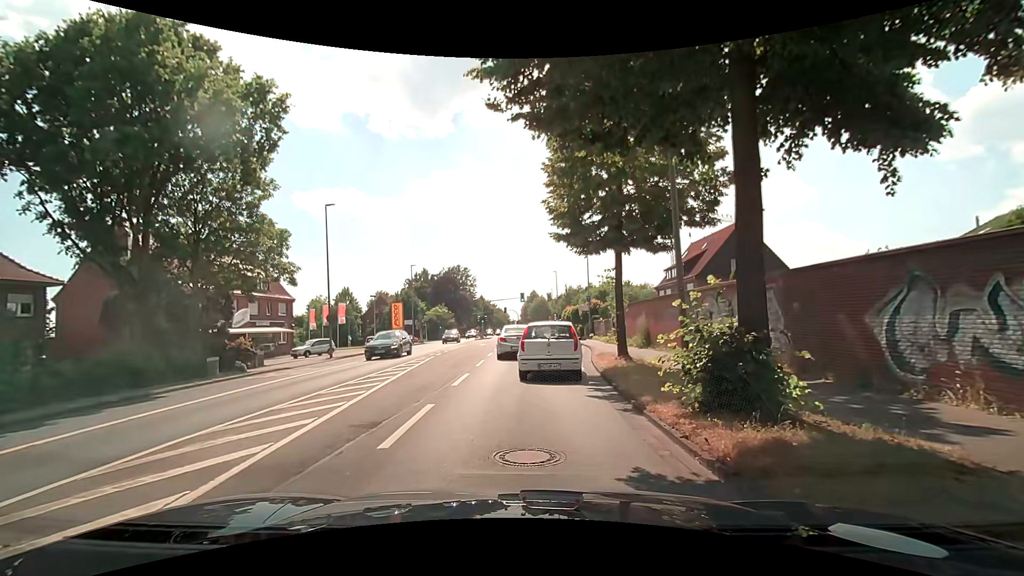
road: secondary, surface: asphalt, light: Day
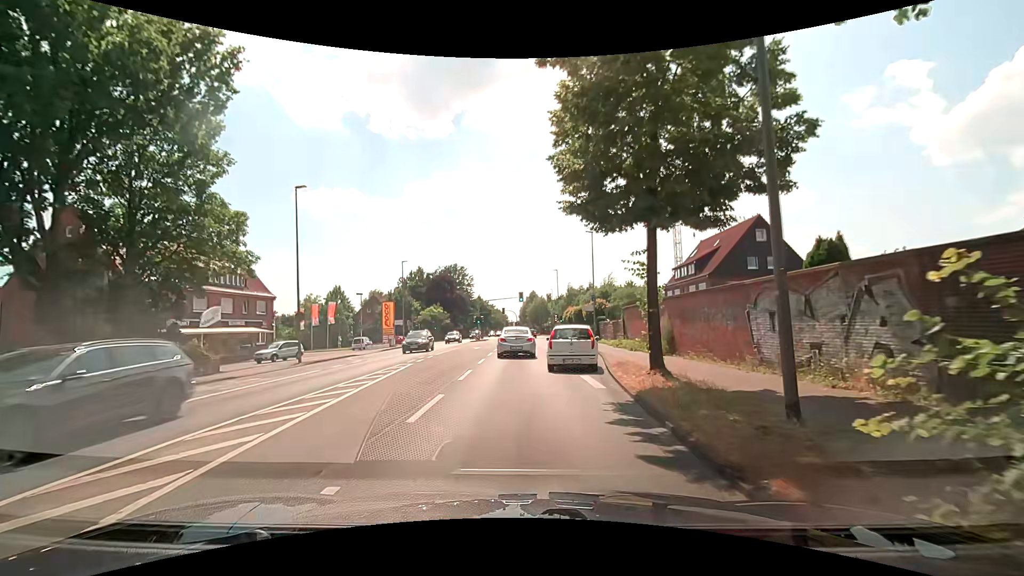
(0.0, +4.6) m; 0°
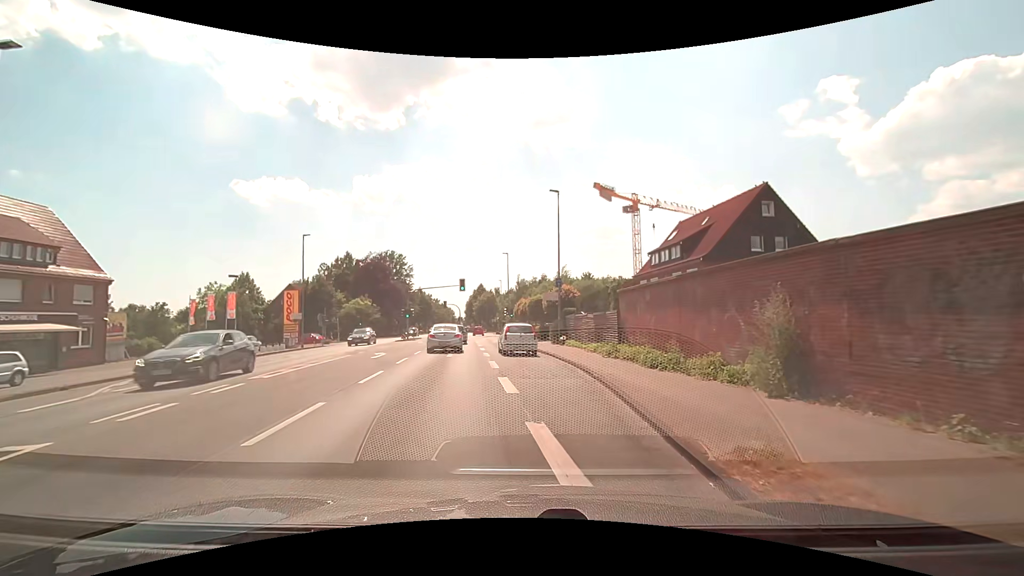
(+0.6, +13.9) m; +5°
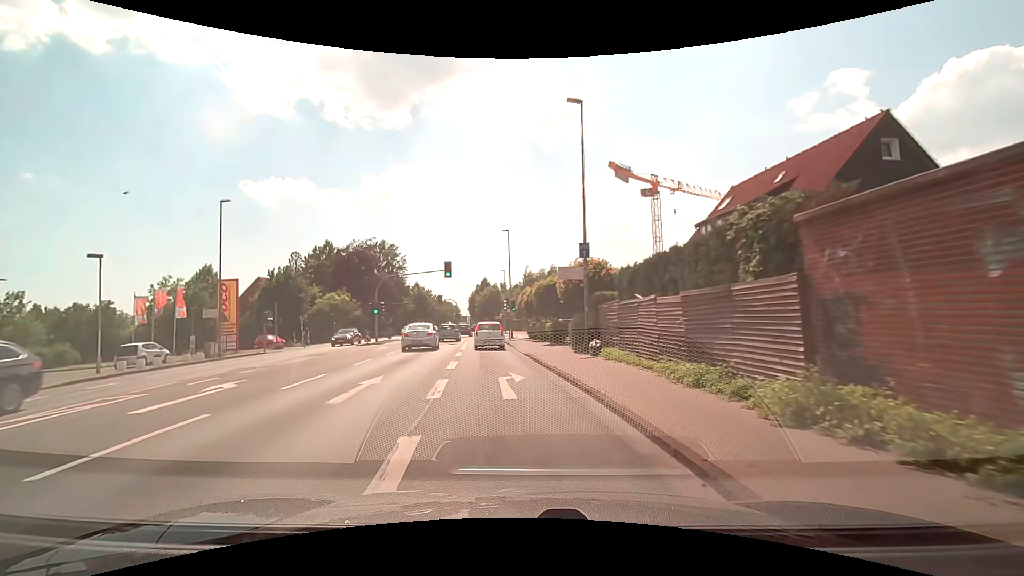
(+0.5, +13.5) m; +1°
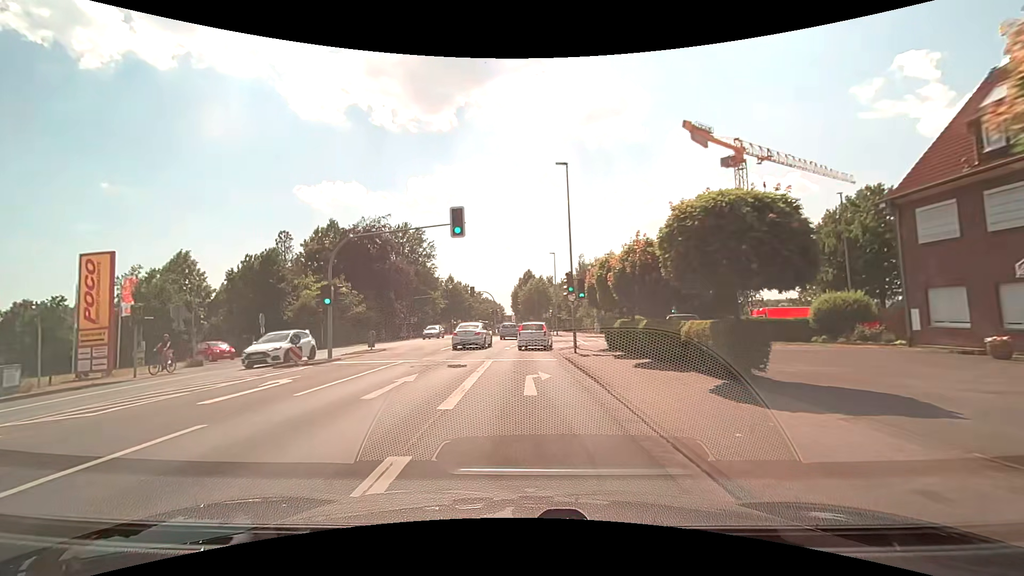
(-1.4, +19.4) m; -6°
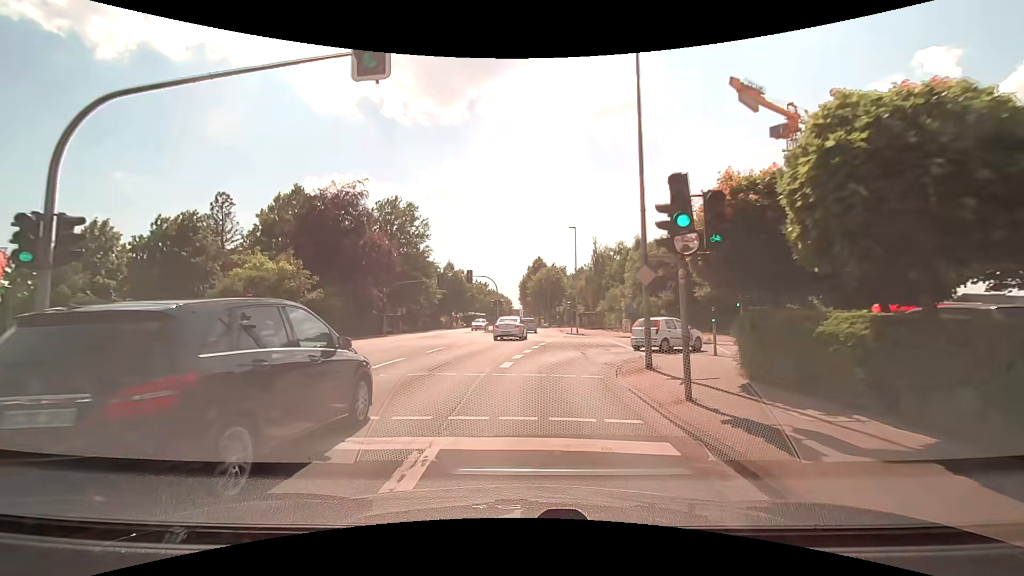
(-0.4, +14.0) m; -1°
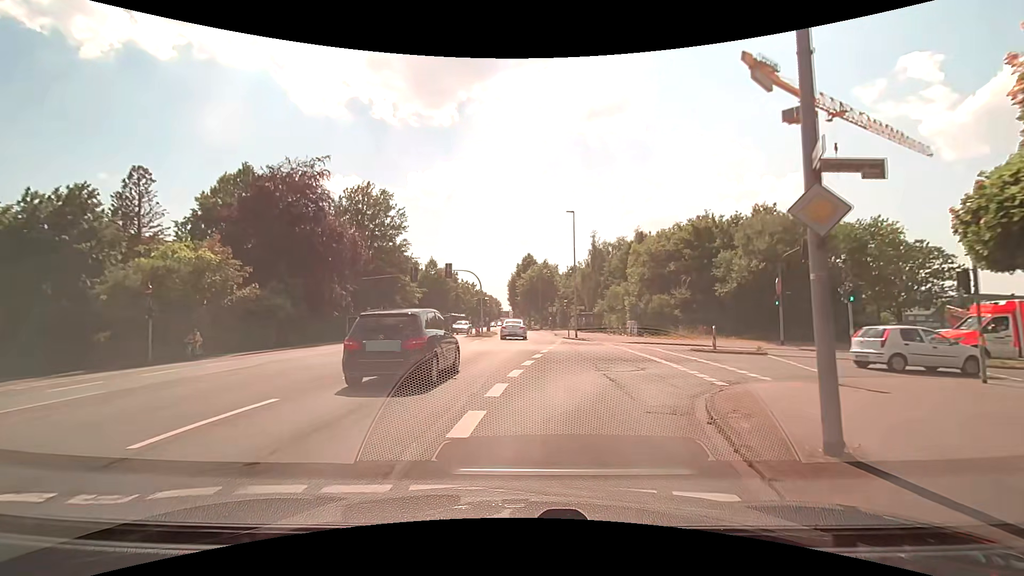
(0.0, +7.8) m; 0°
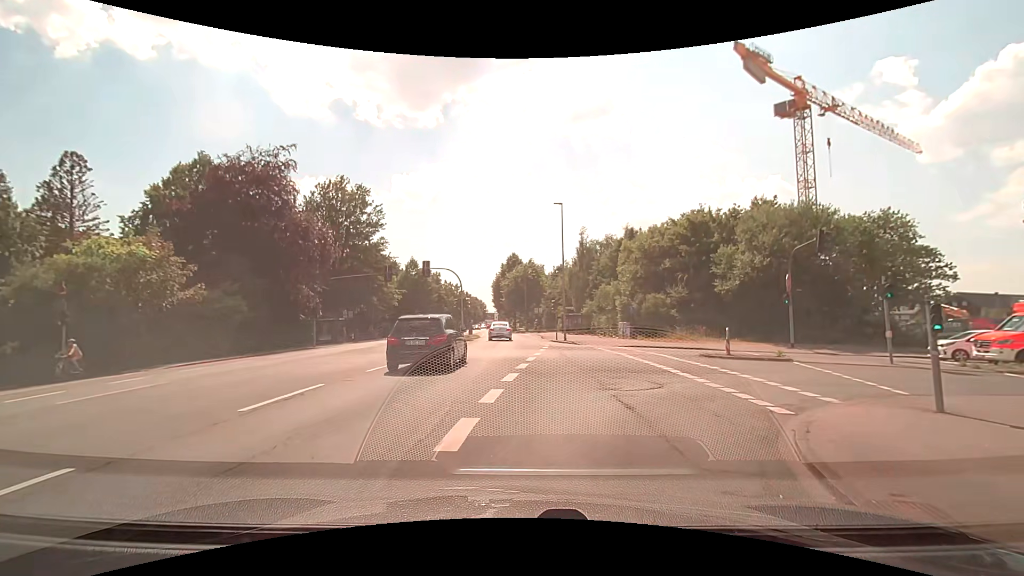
(+0.1, +3.4) m; +2°
(+1, +10) (+8, +17) (+17, +17) (+27, +15) (+37, +13) (+47, +11) (+57, +9) (+67, +8) (+77, +6) (+86, +4) m
